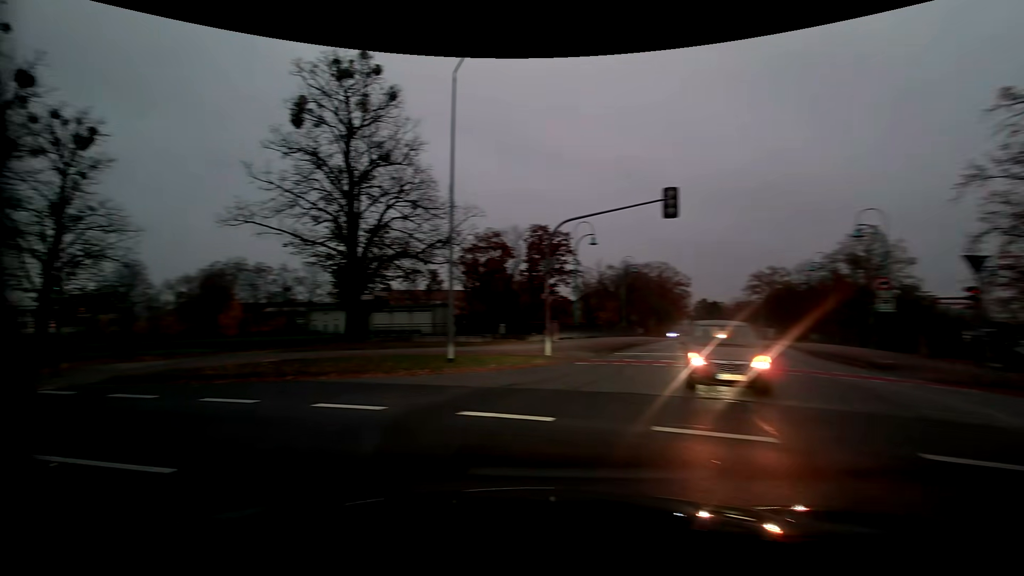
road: residential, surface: asphalt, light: Dusk
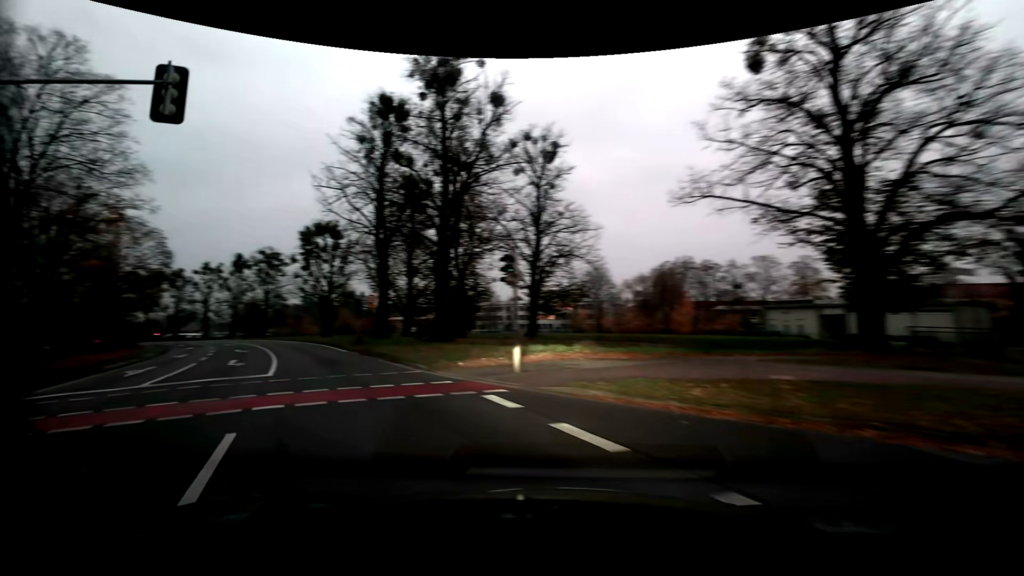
(-3.8, +7.3) m; -49°
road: primary
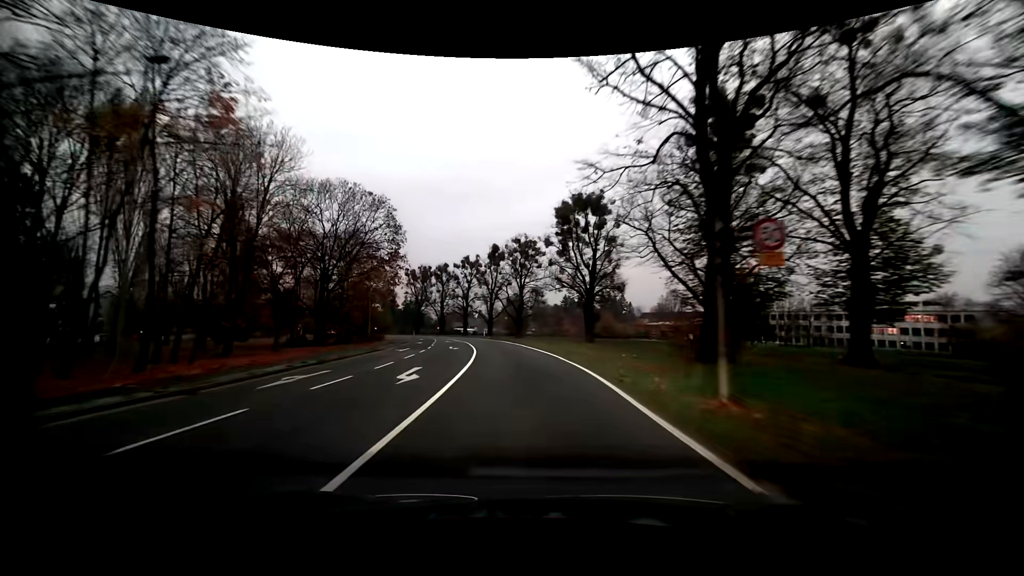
(-9.2, +23.6) m; -28°
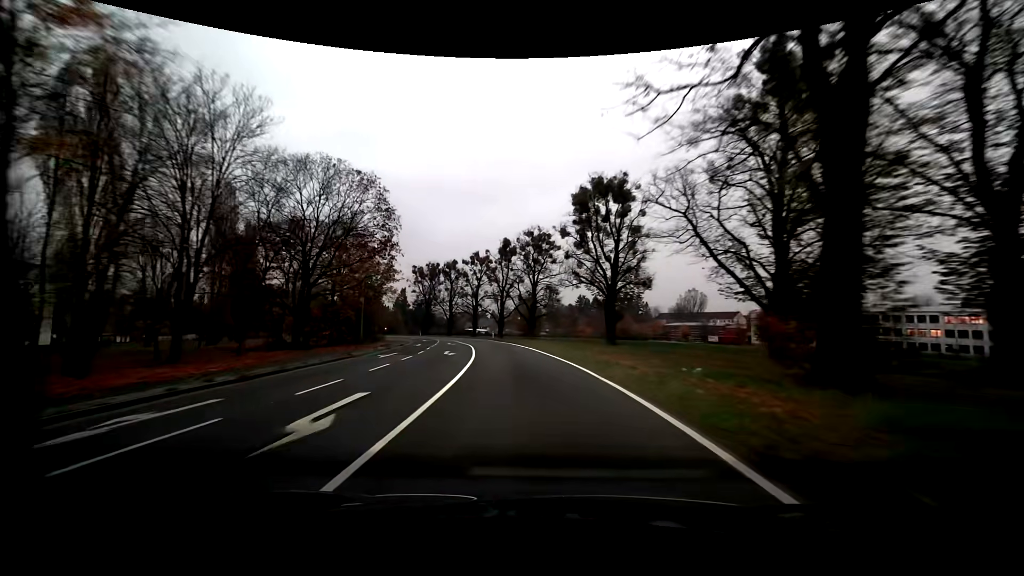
(-0.1, +7.2) m; -2°
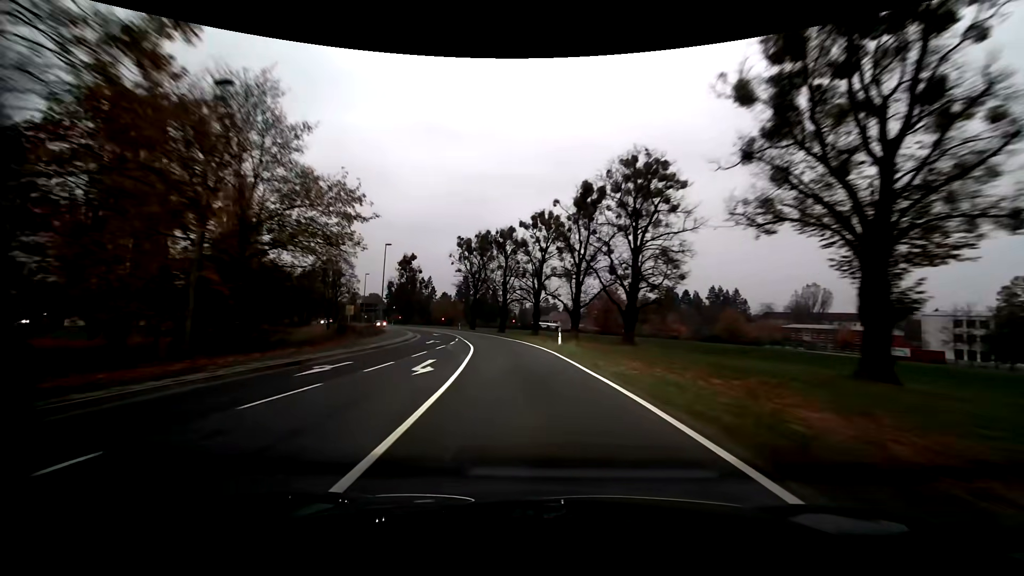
(-2.5, +33.8) m; -9°
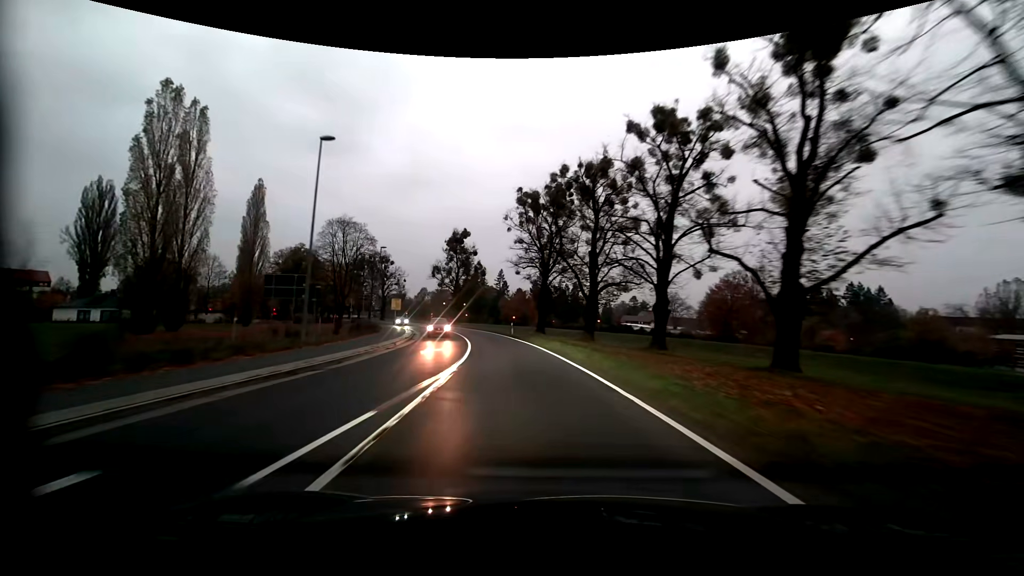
(-2.6, +34.1) m; -9°
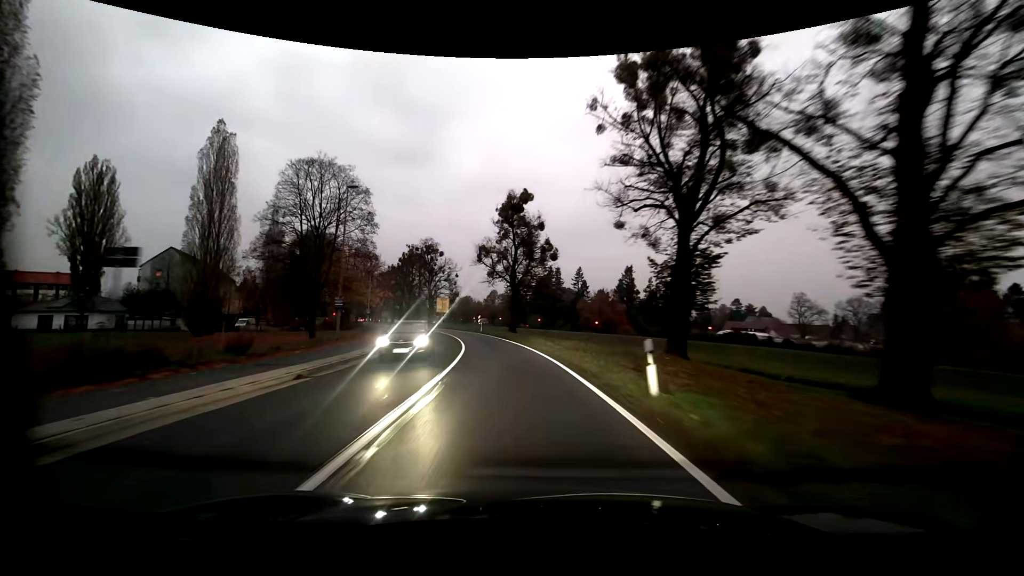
(-2.4, +32.4) m; -9°
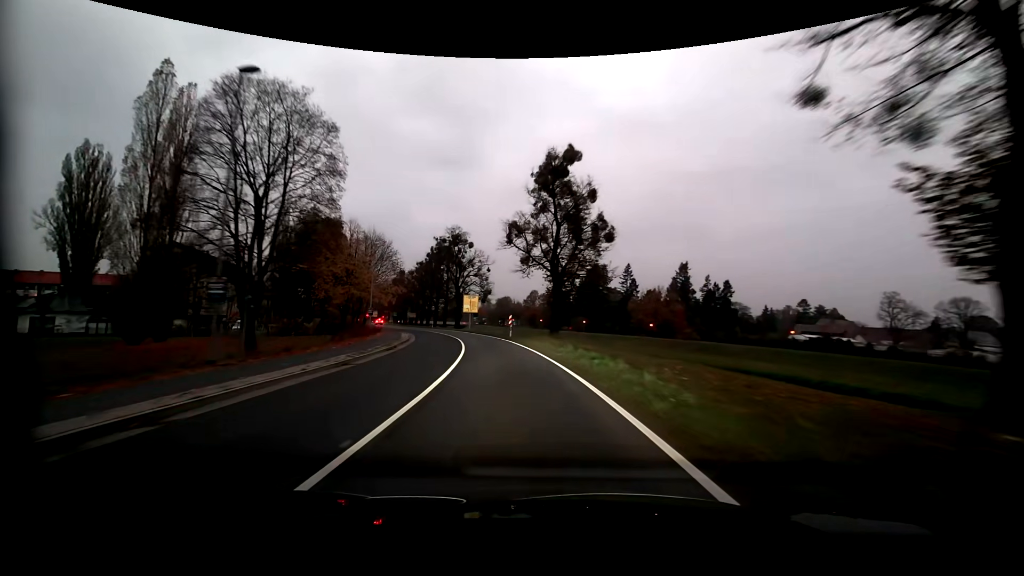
(-0.7, +16.4) m; -5°
(0, +10) (-1, +20) (-2, +30) (-4, +40) (-6, +49) (-9, +59) (-13, +68) (-16, +78) (-20, +87) (-24, +96) m
